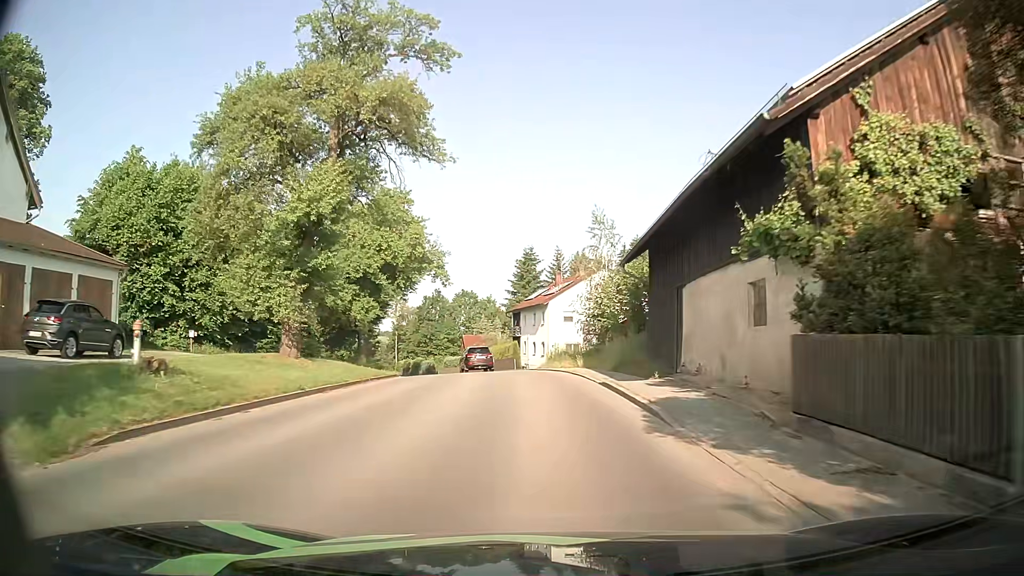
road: secondary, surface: asphalt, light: Day
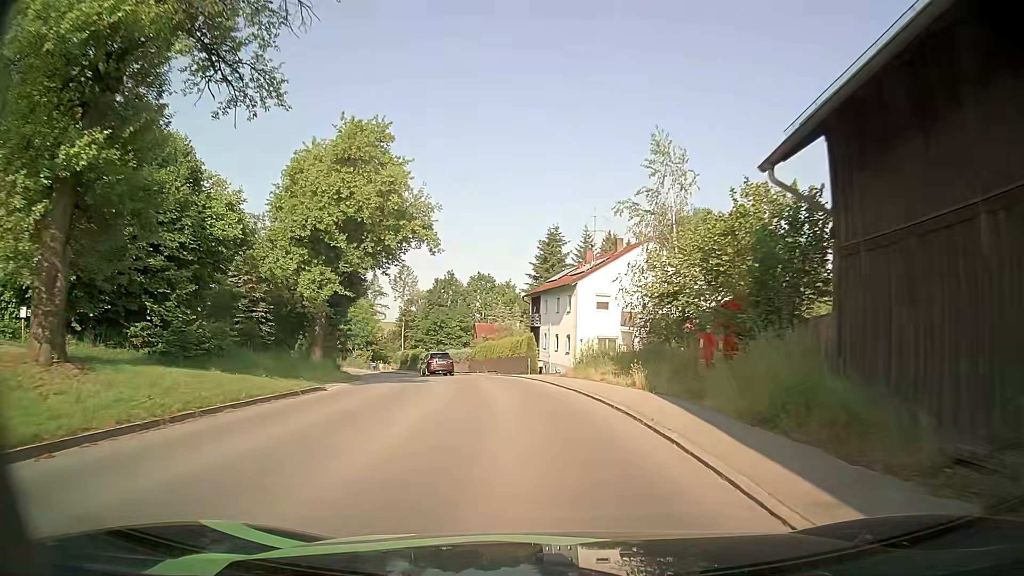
(-0.1, +14.3) m; -2°
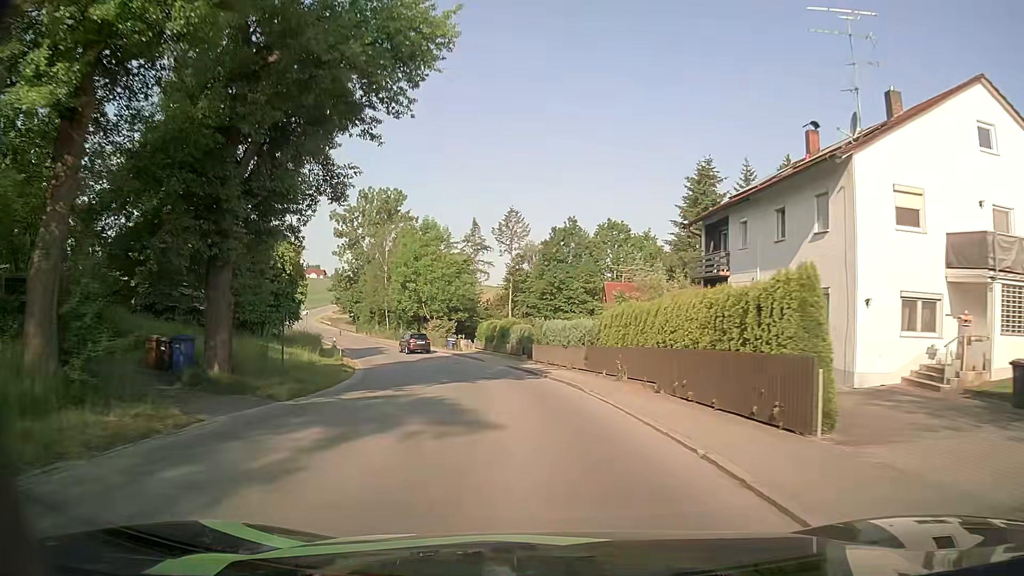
(-2.1, +27.7) m; -10°
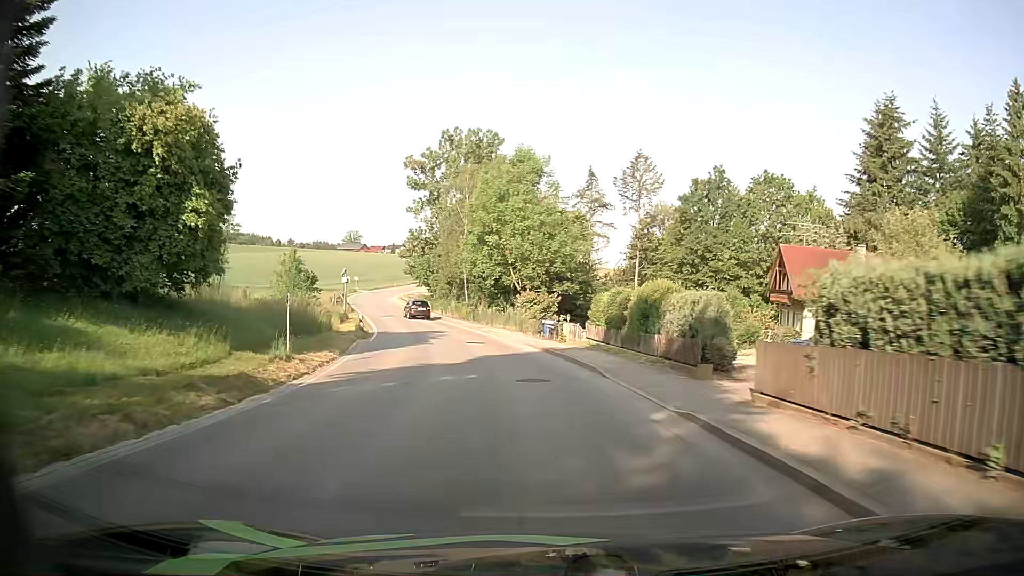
(-2.0, +23.0) m; -9°
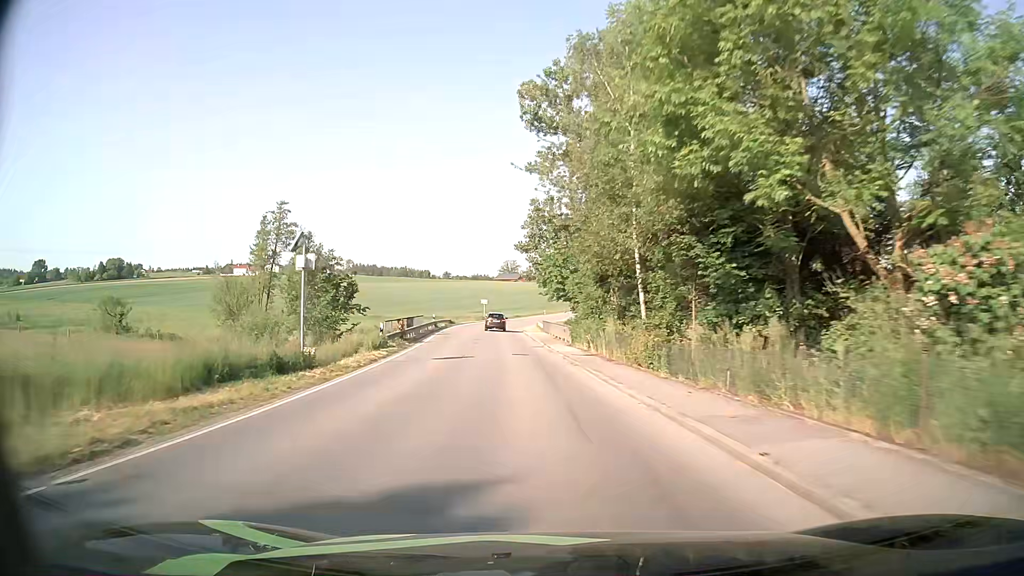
(-4.5, +35.0) m; -15°
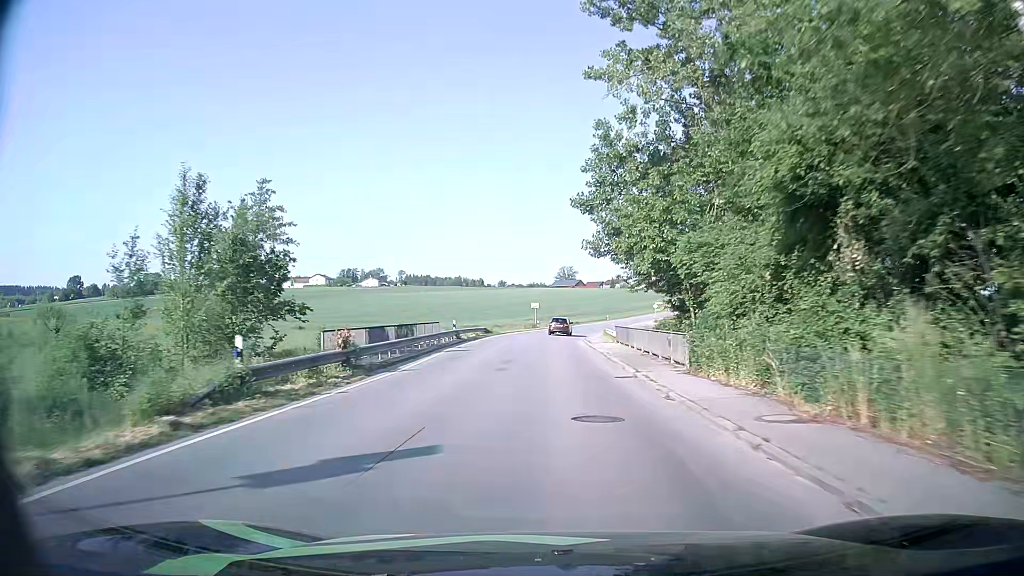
(-0.9, +18.8) m; -5°
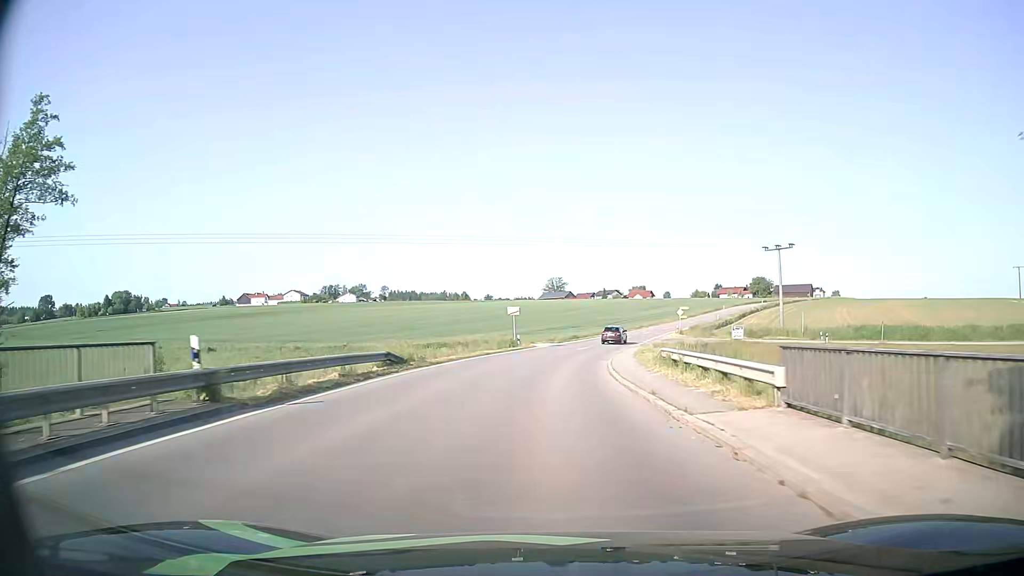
(+0.2, +29.1) m; +1°
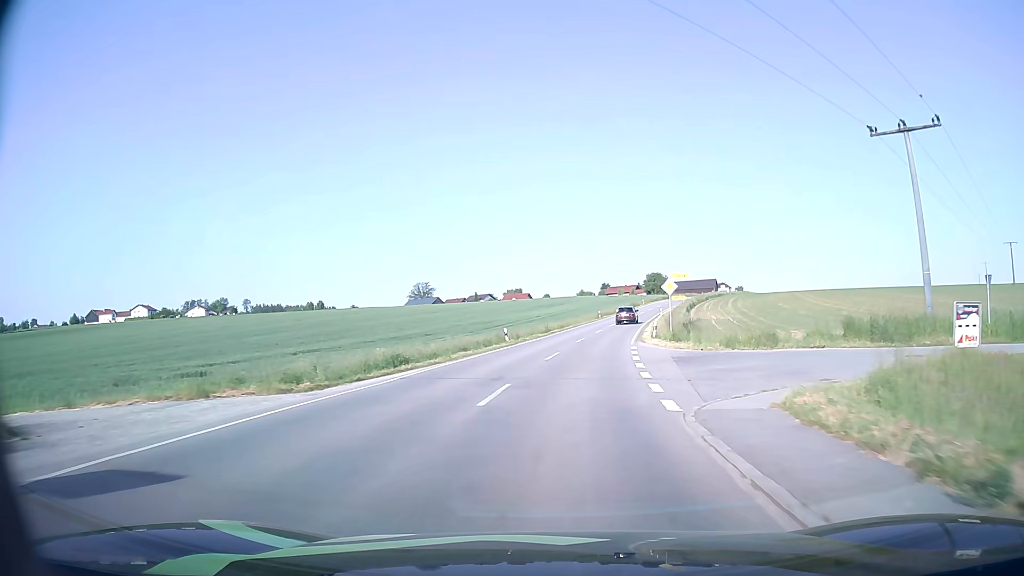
(+3.3, +49.6) m; +10°
(0, +10) (+1, +20) (+2, +30) (+3, +40) (+5, +50) (+7, +60) (+9, +69) (+11, +79) (+13, +89) (+15, +99) m
